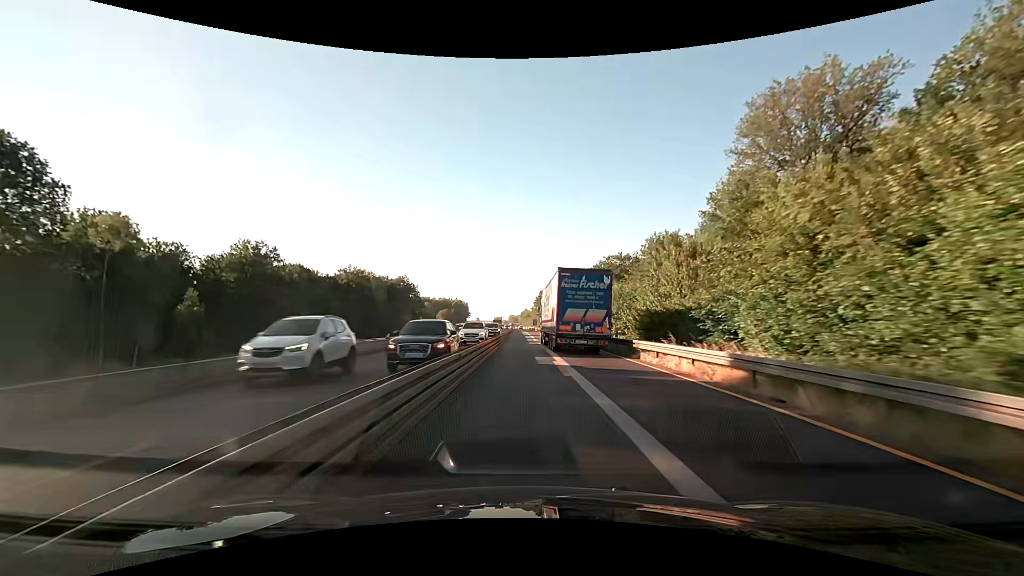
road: motorway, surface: asphalt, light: Day
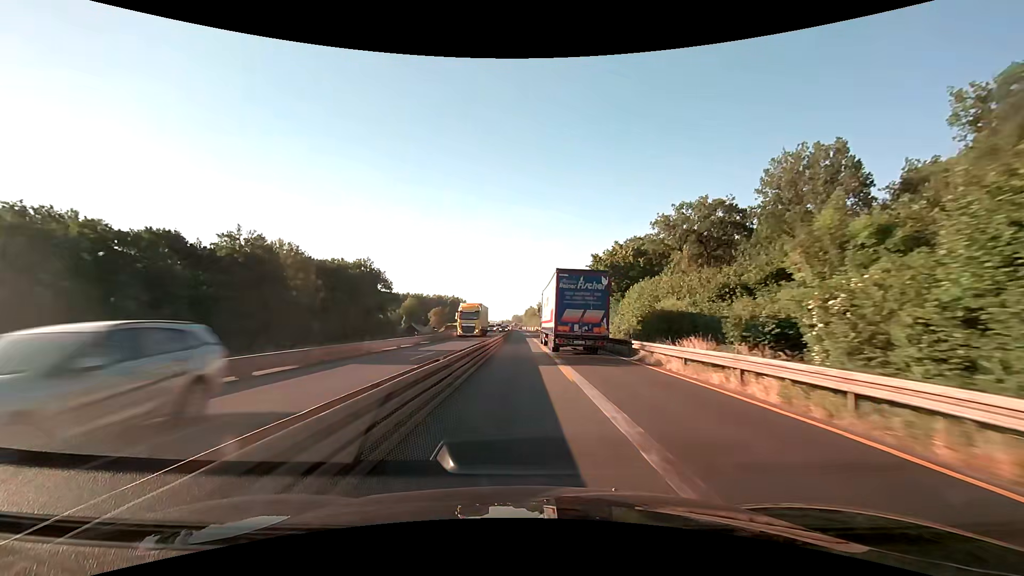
(-0.3, +51.5) m; -1°
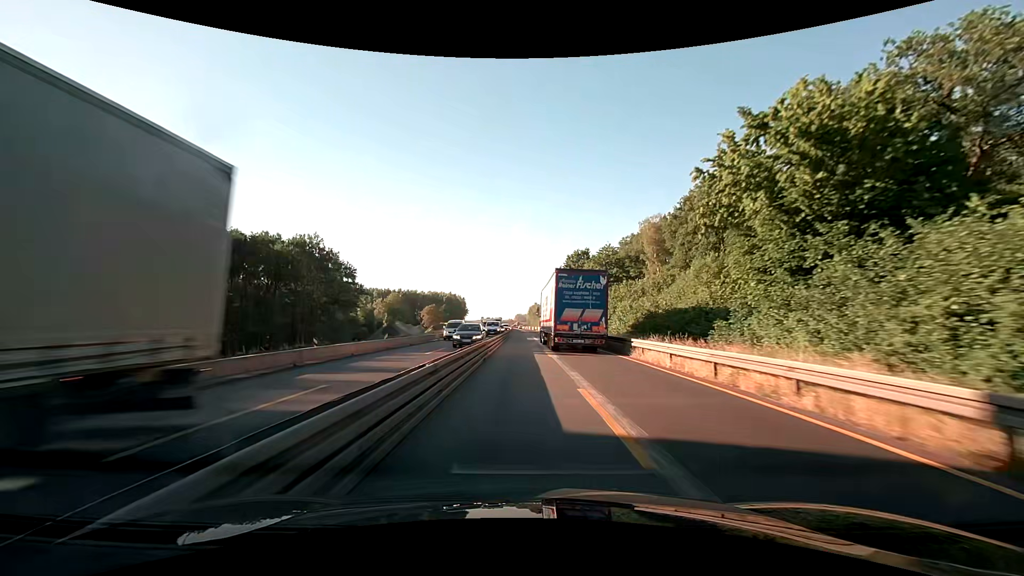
(-0.1, +38.6) m; 0°
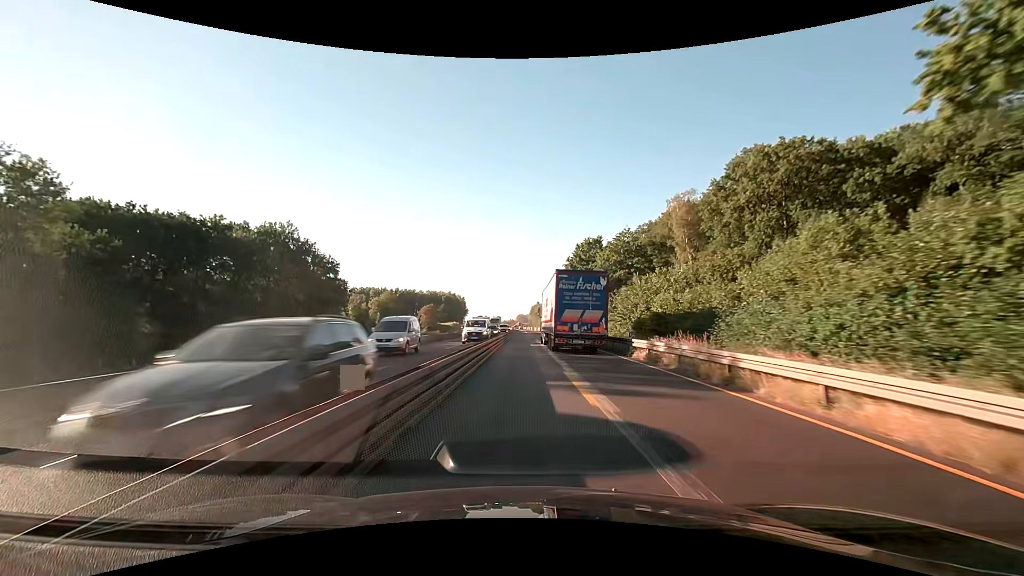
(0.0, +12.9) m; 0°
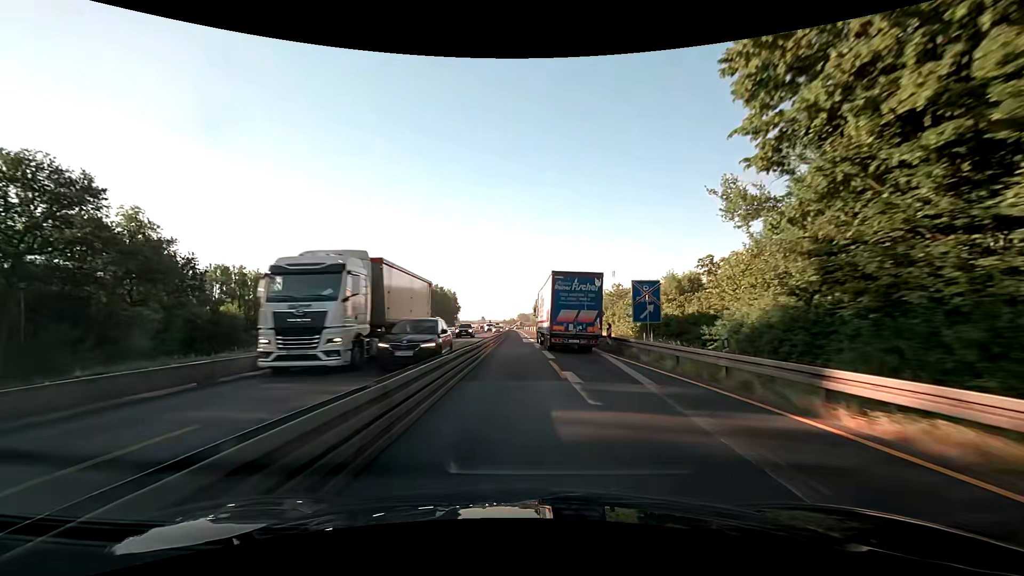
(-0.3, +64.6) m; 0°
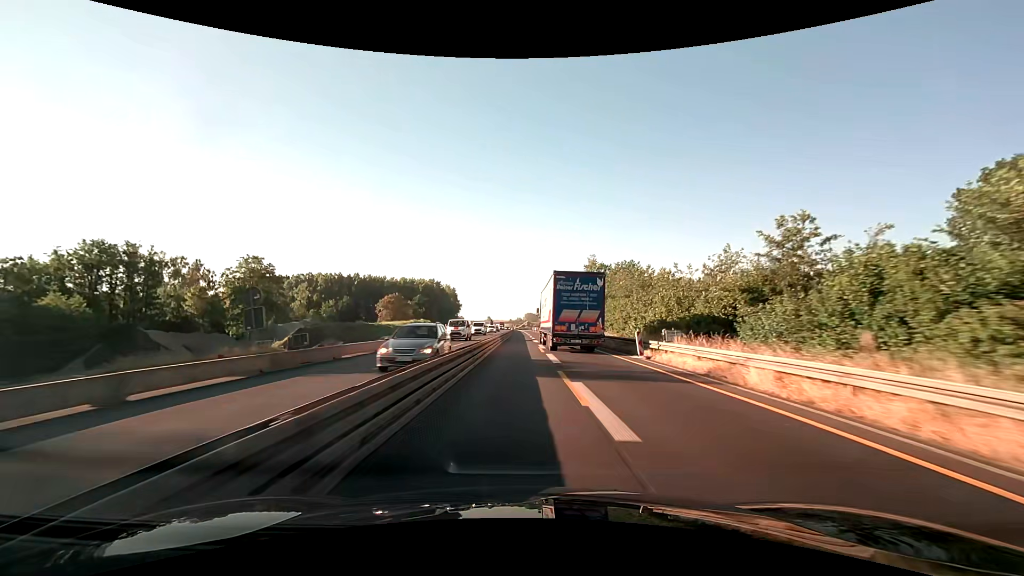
(-0.3, +39.3) m; -1°
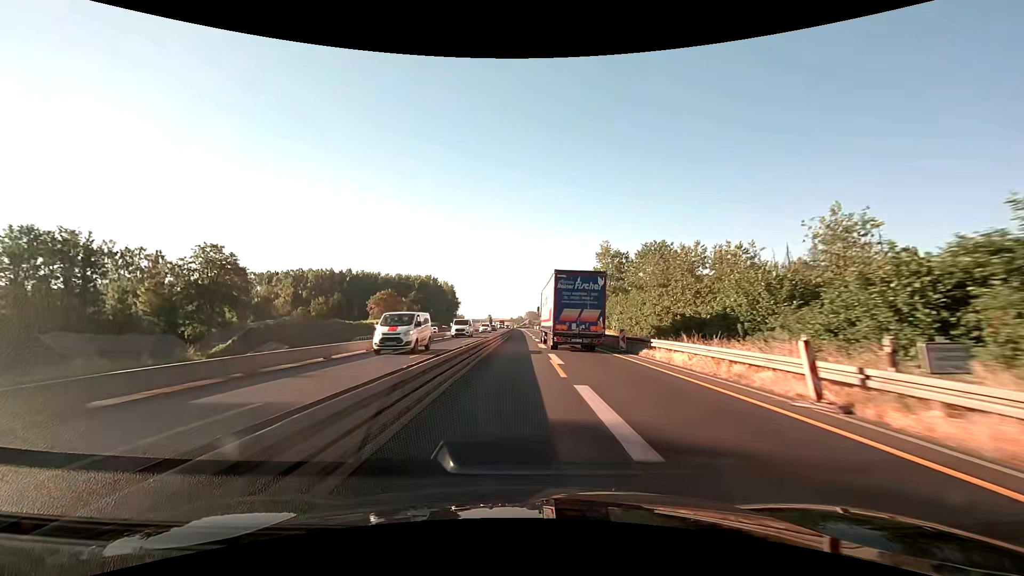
(0.0, +13.1) m; 0°
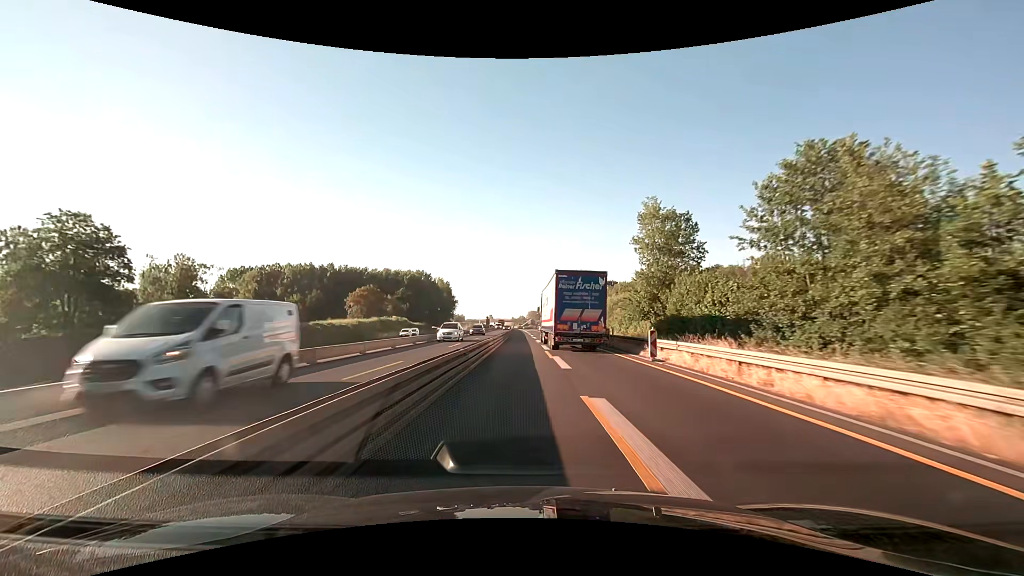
(-0.1, +26.0) m; 0°
(0, +10) (0, +20) (0, +30) (0, +40) (0, +50) (0, +60) (-1, +70) (-1, +80) (-1, +90) (-1, +100) m
